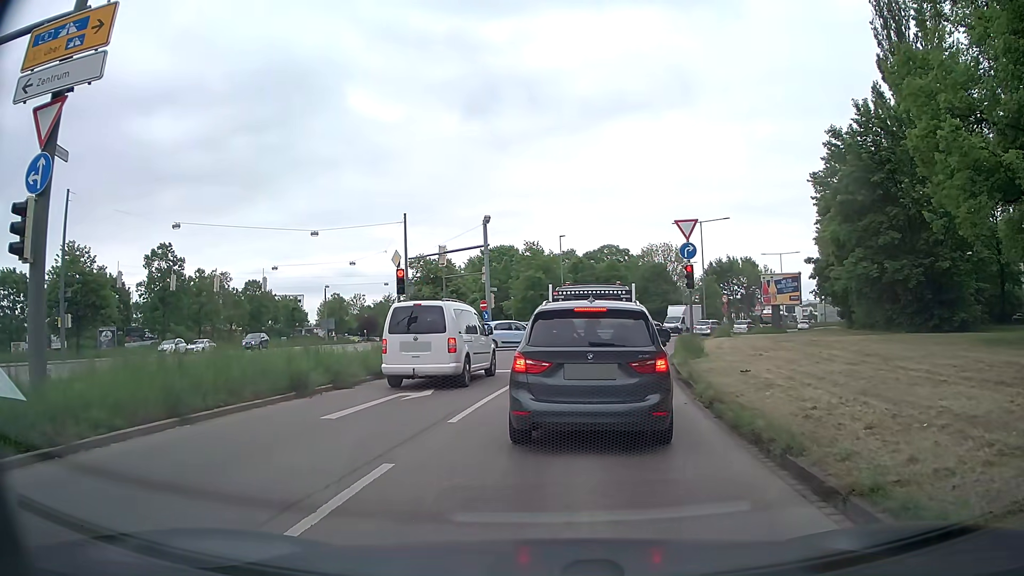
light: Day
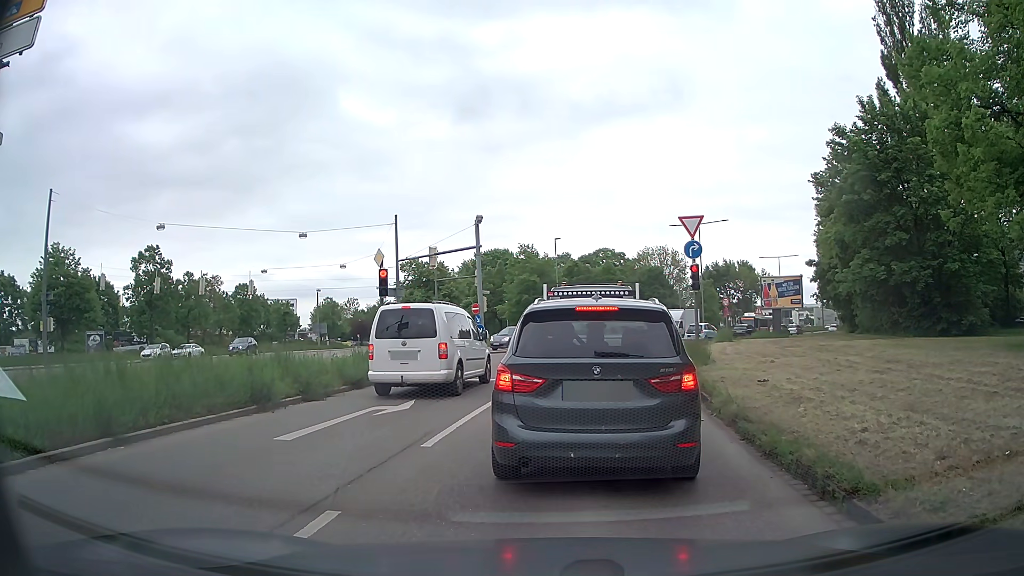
(0.0, +1.5) m; +1°
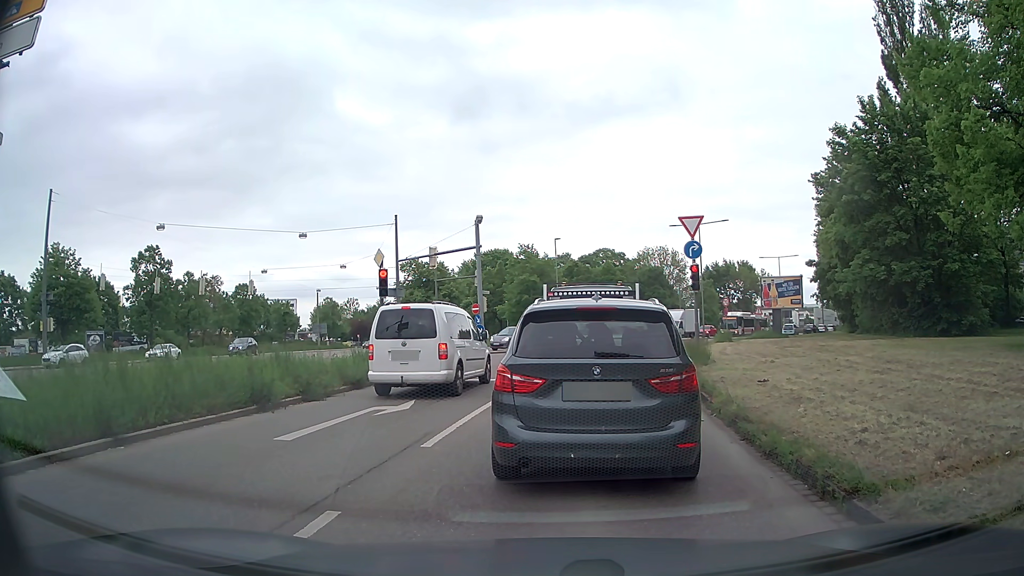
(0.0, +0.1) m; 0°
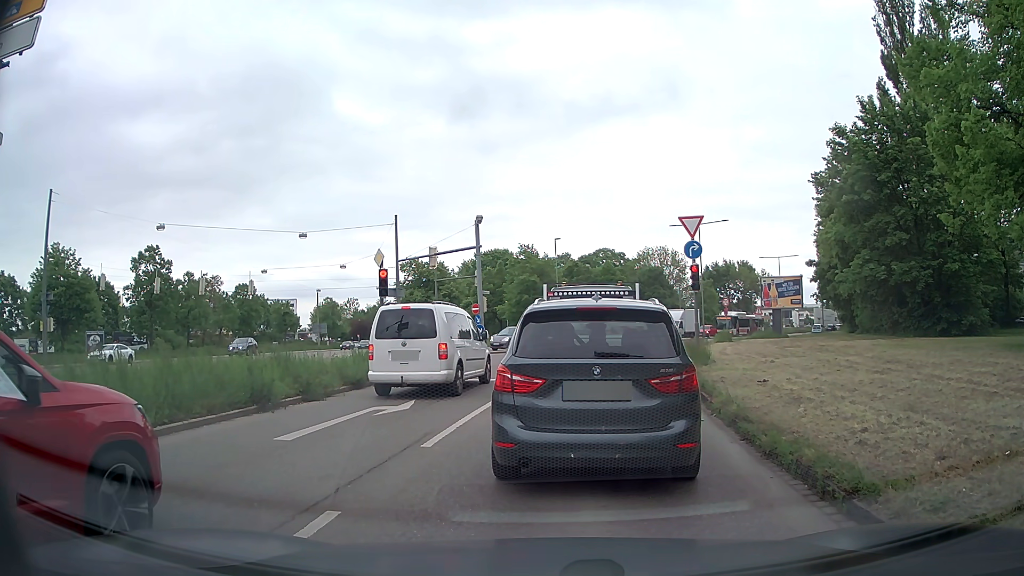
(0.0, 0.0) m; 0°
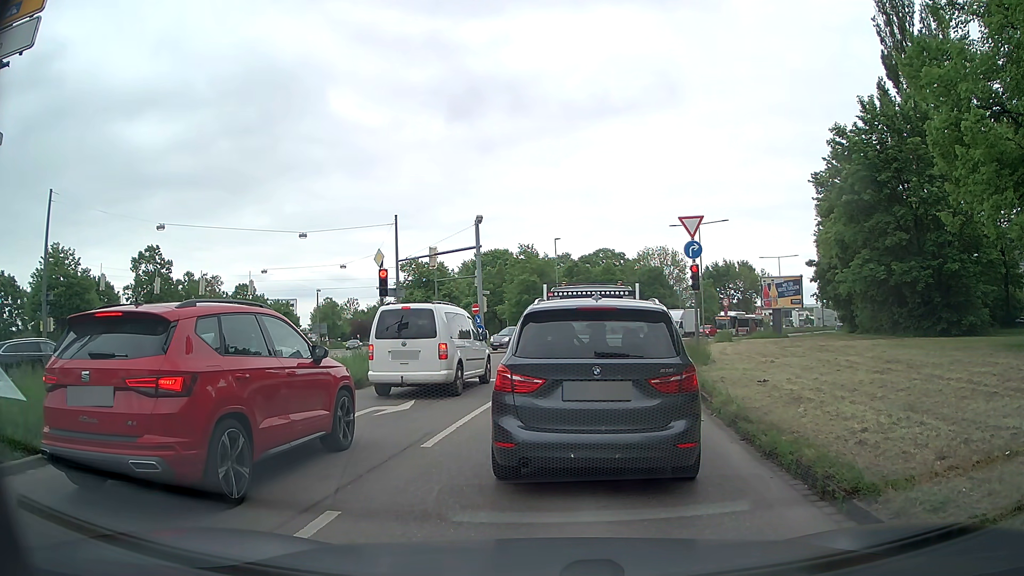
(0.0, 0.0) m; 0°
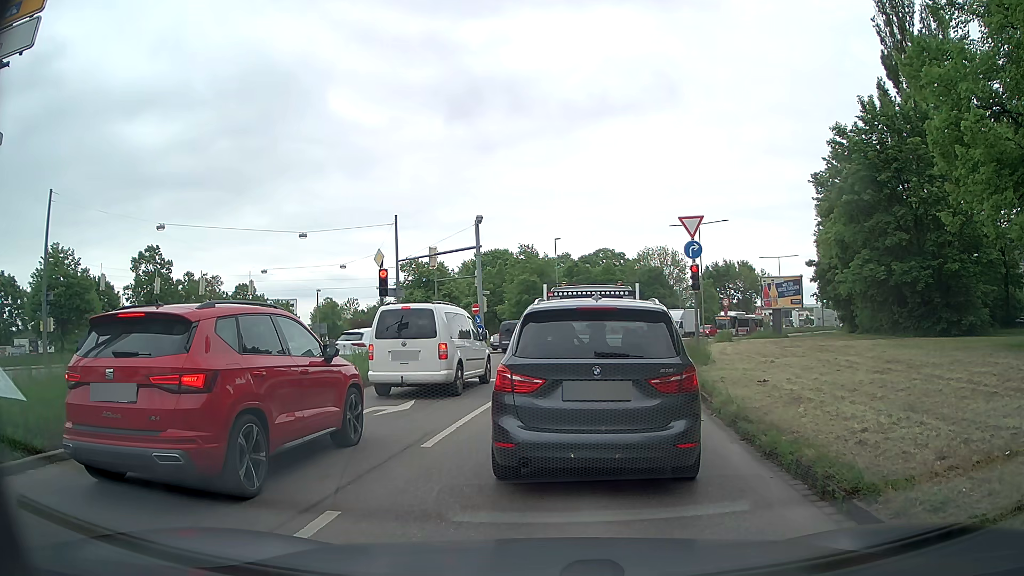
(0.0, 0.0) m; 0°
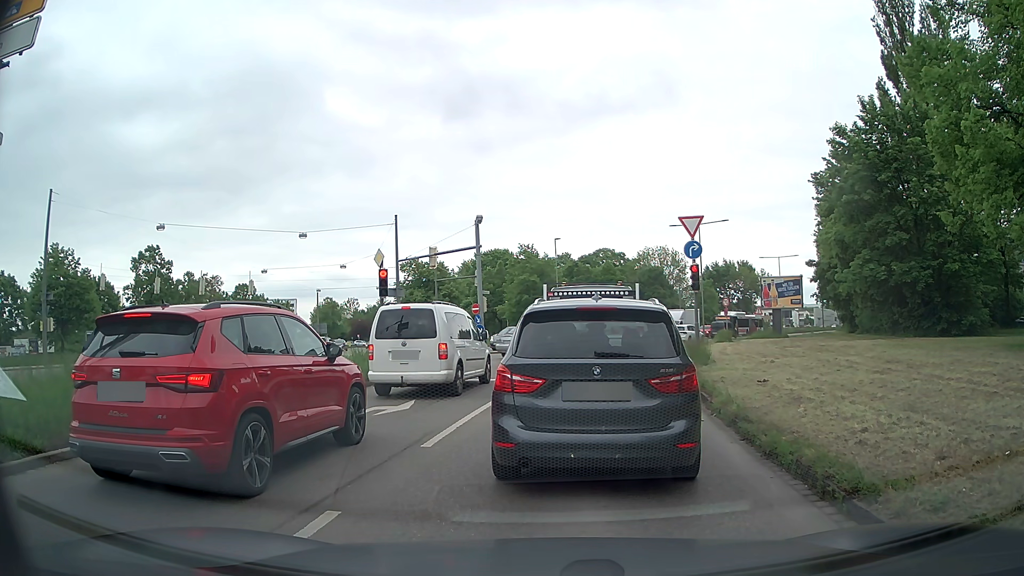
(0.0, 0.0) m; 0°
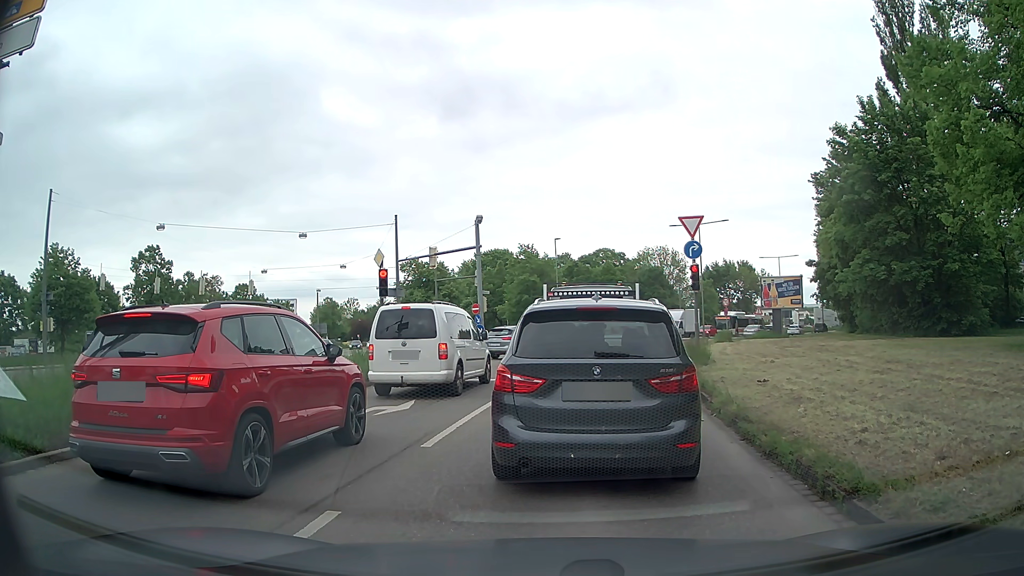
(0.0, 0.0) m; 0°
(0, +10) (+2, +20) (+4, +30) (+6, +39) (+10, +49) (+15, +58) (+20, +66) (+25, +75) (+30, +83) (+35, +92) m
